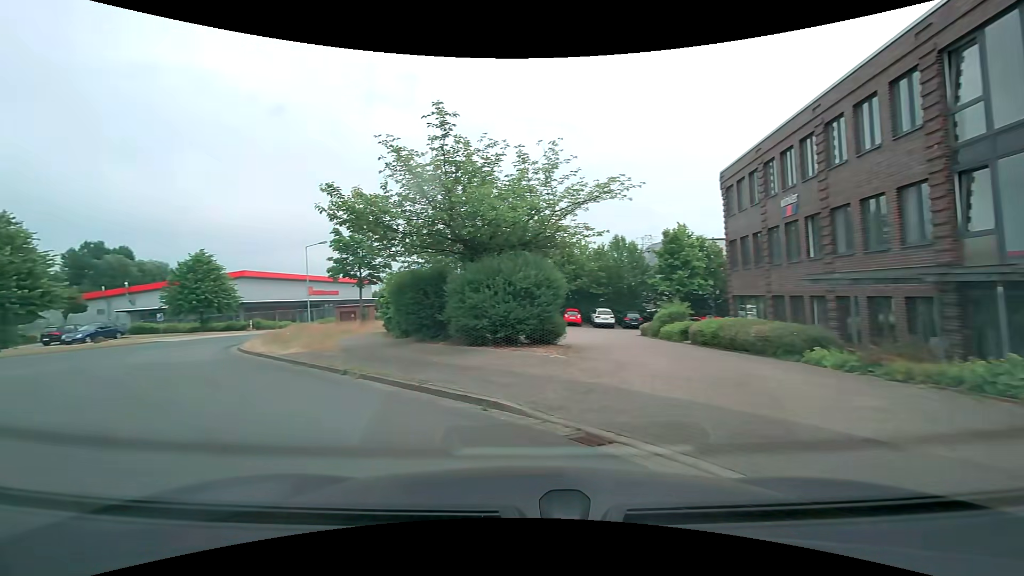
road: residential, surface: asphalt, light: Day
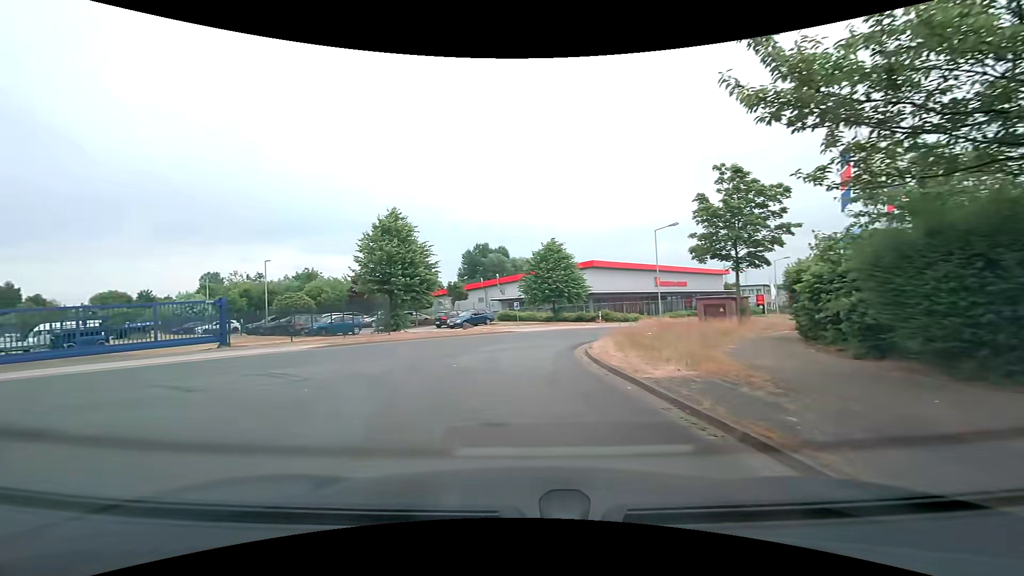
(-2.5, +7.4) m; -37°
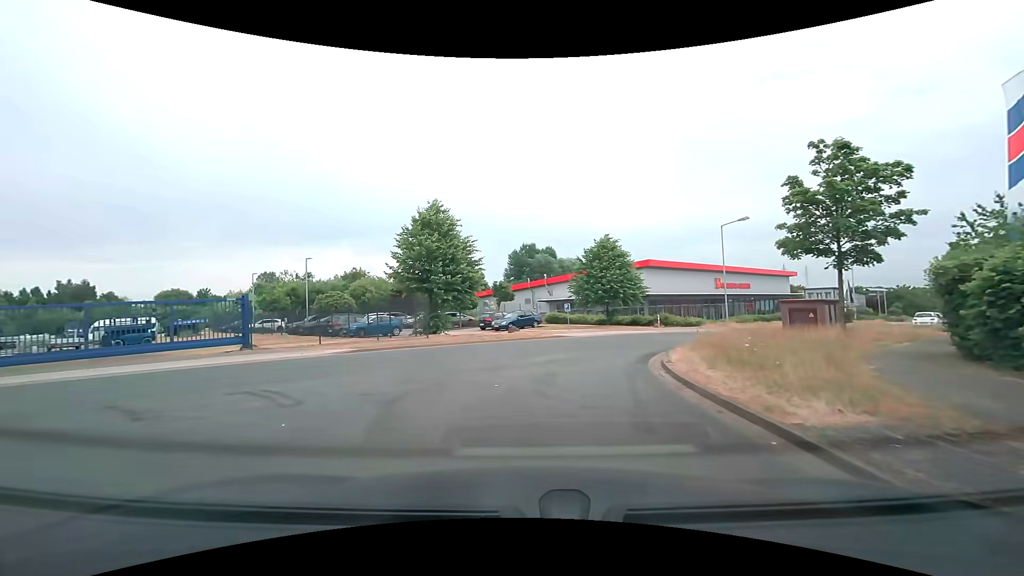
(-0.2, +2.9) m; -6°
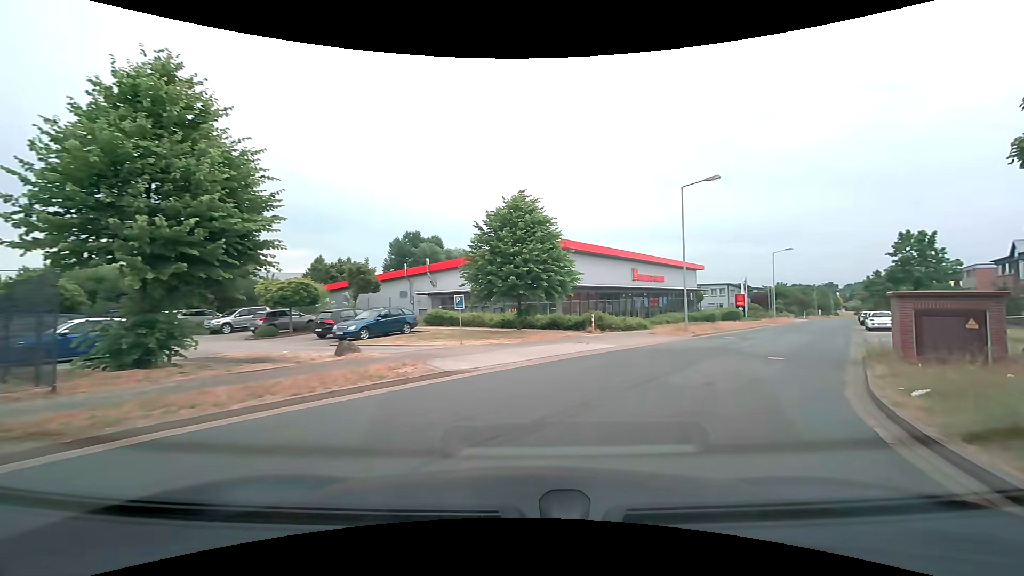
(+0.4, +14.2) m; +13°
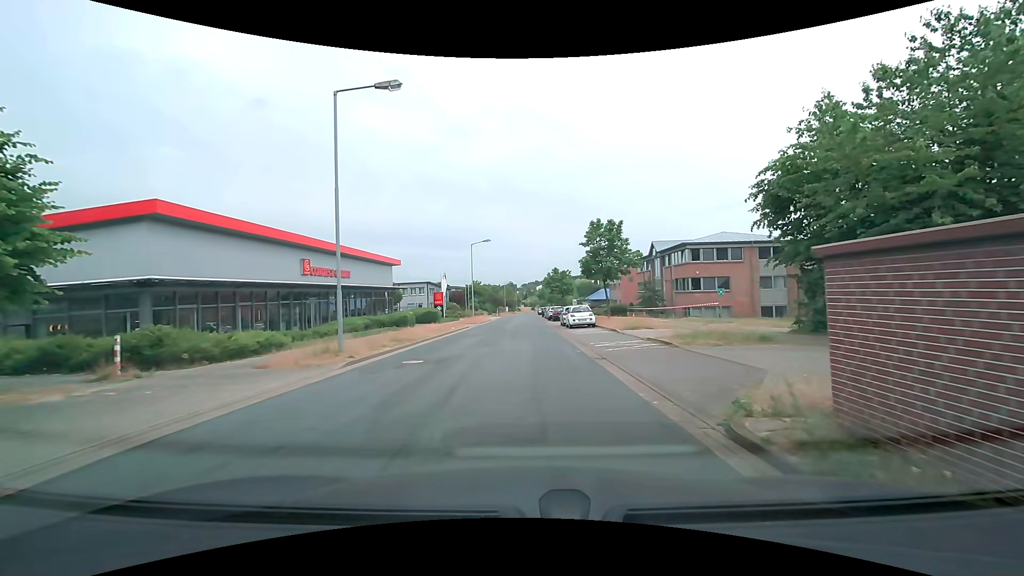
(+4.0, +12.2) m; +31°
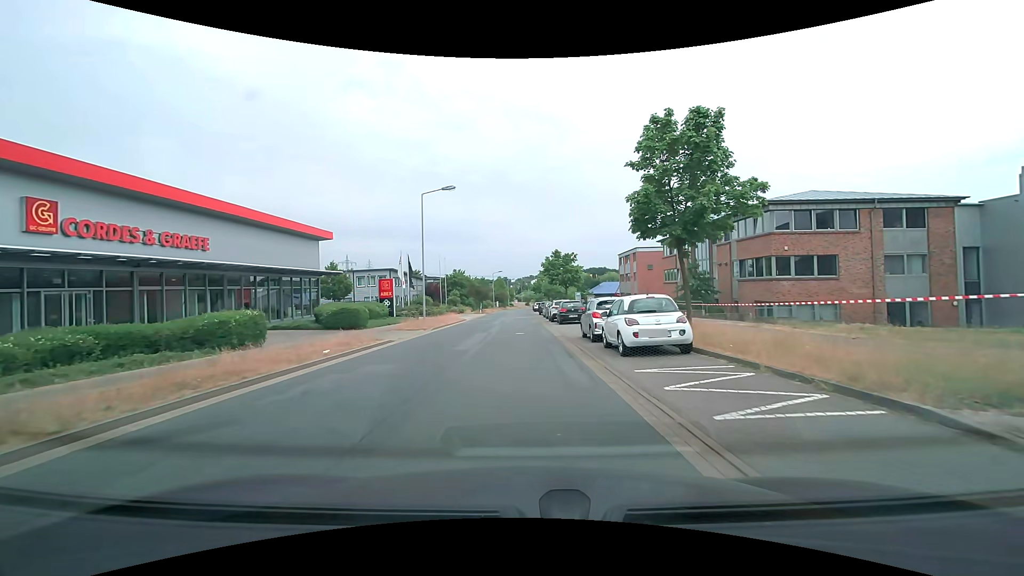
(+0.7, +20.5) m; +2°
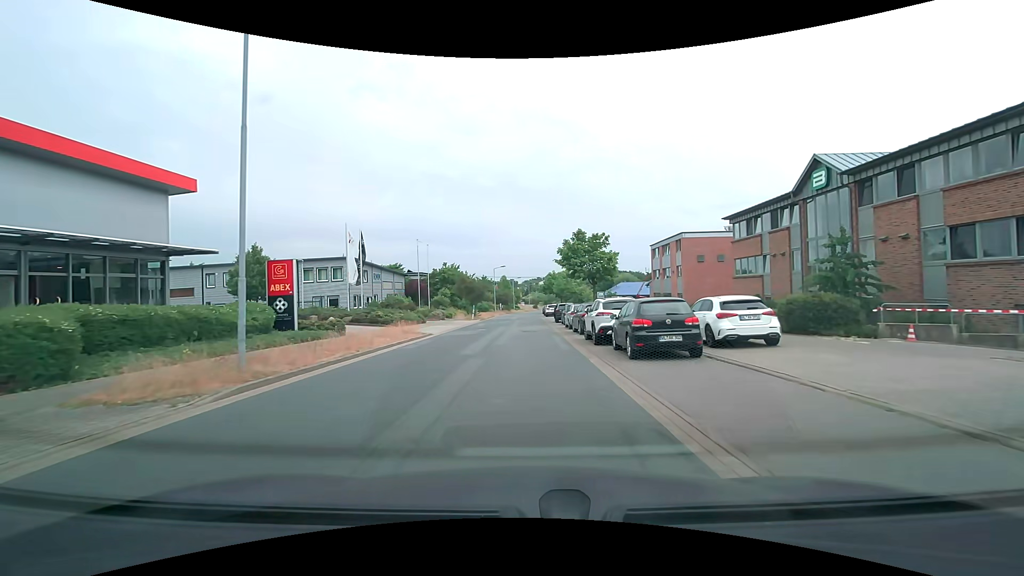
(-0.2, +19.5) m; -1°
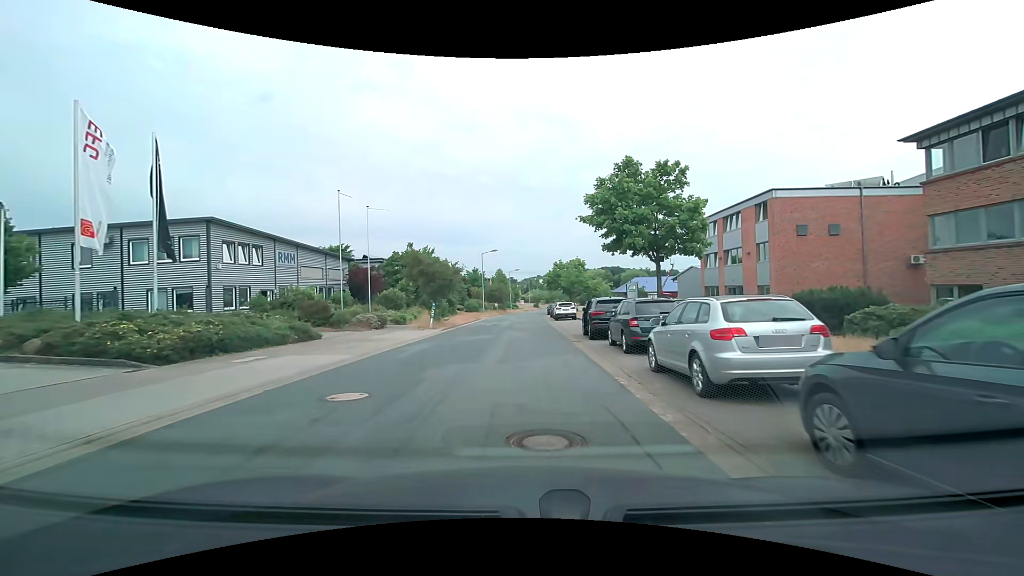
(-0.1, +22.0) m; 0°
(0, +10) (0, +20) (0, +30) (0, +40) (0, +50) (0, +60) (0, +70) (+1, +80) (+2, +90) (+3, +100) m
